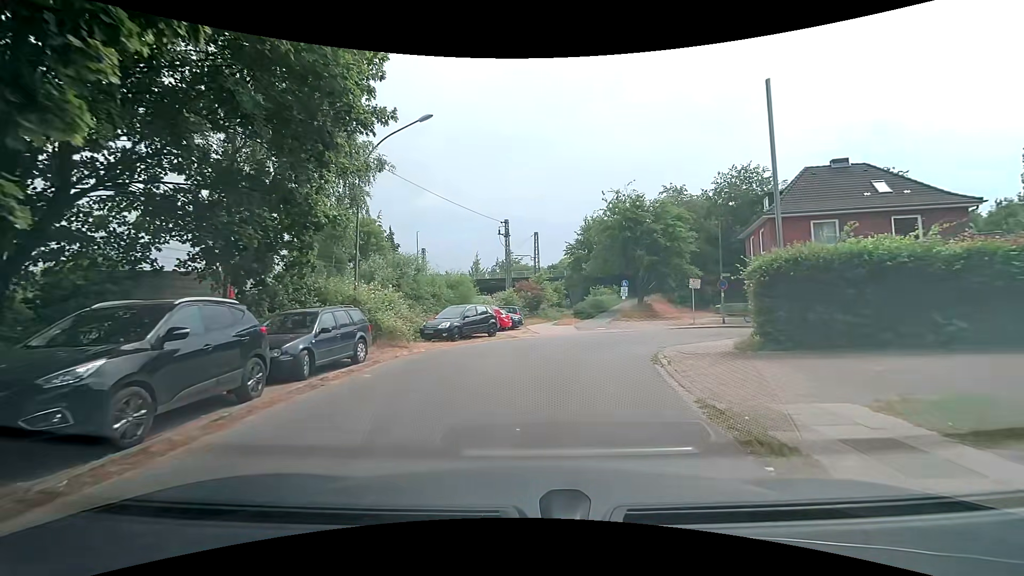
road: residential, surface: asphalt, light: Day
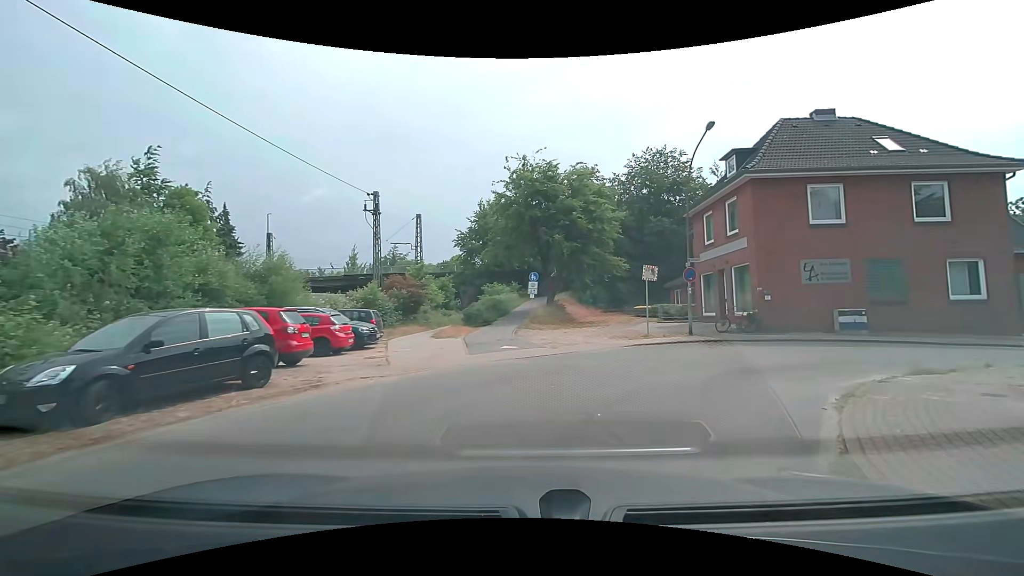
(+0.8, +12.5) m; +11°
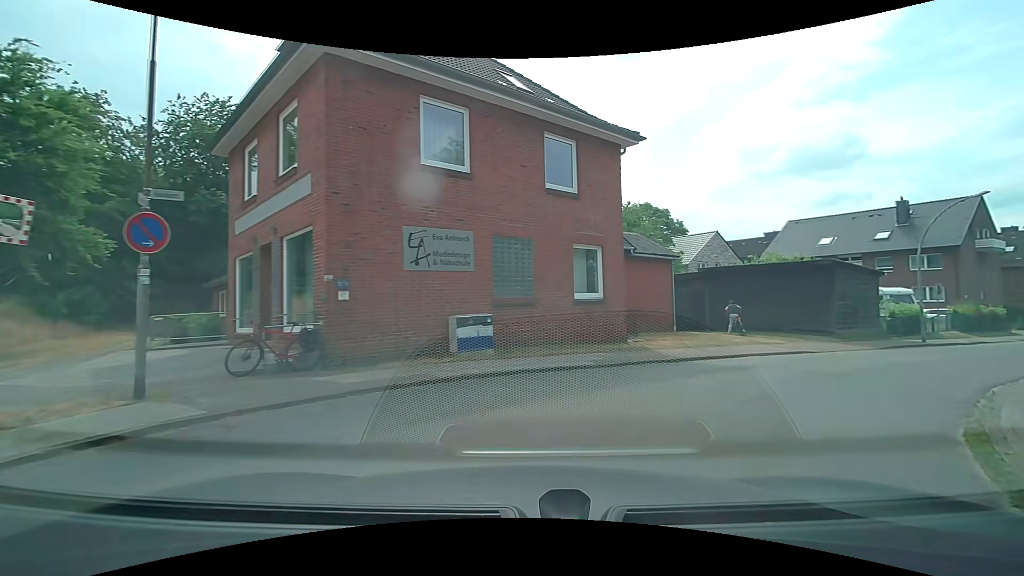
(+4.3, +11.8) m; +45°
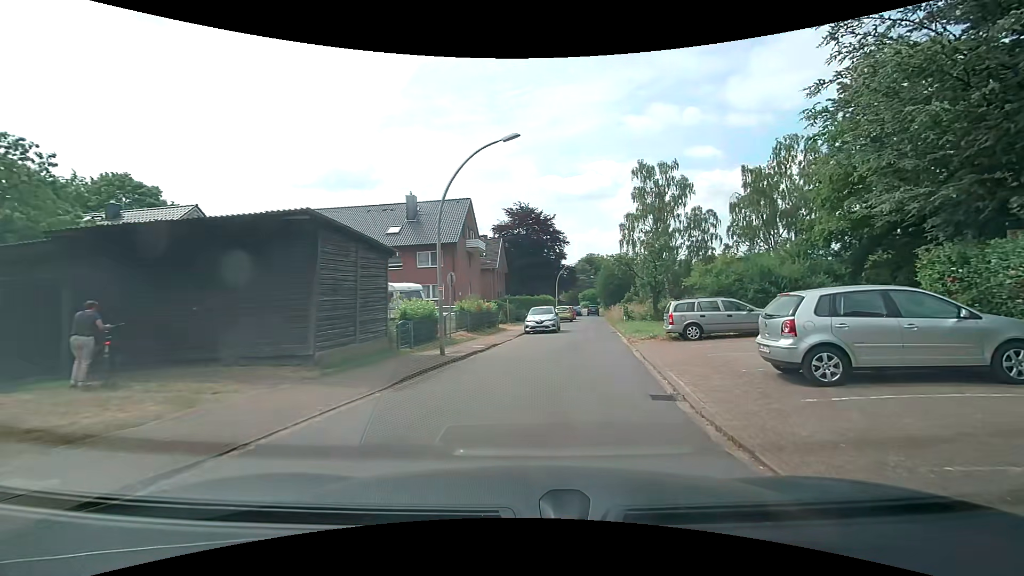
(+6.6, +12.1) m; +50°
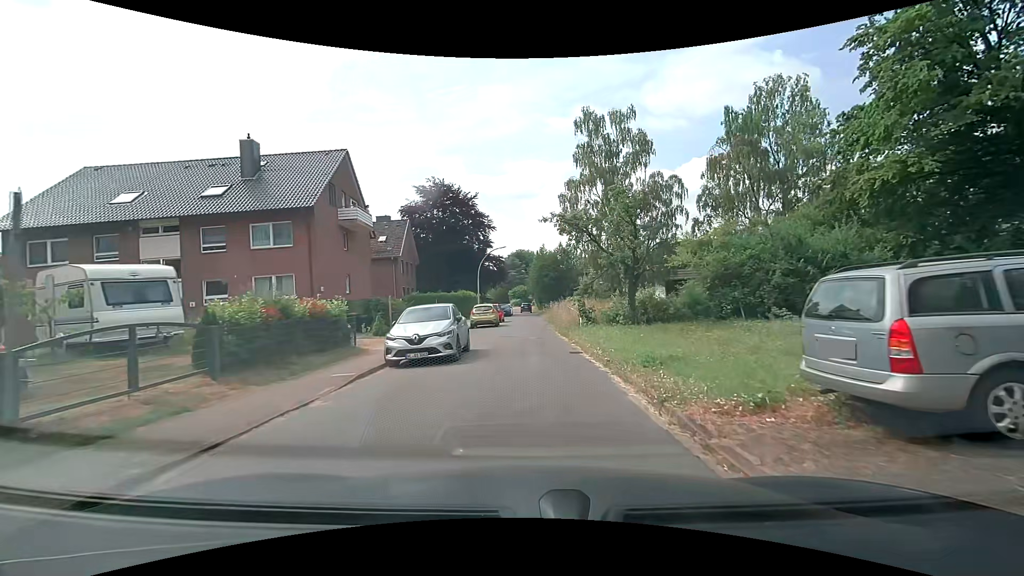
(+1.5, +14.6) m; +8°
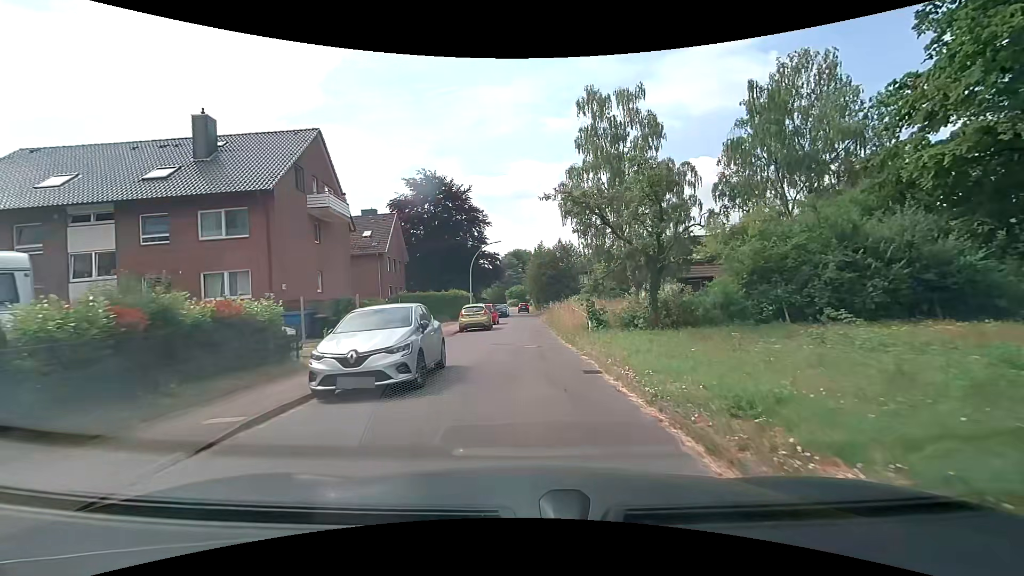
(0.0, +4.0) m; 0°
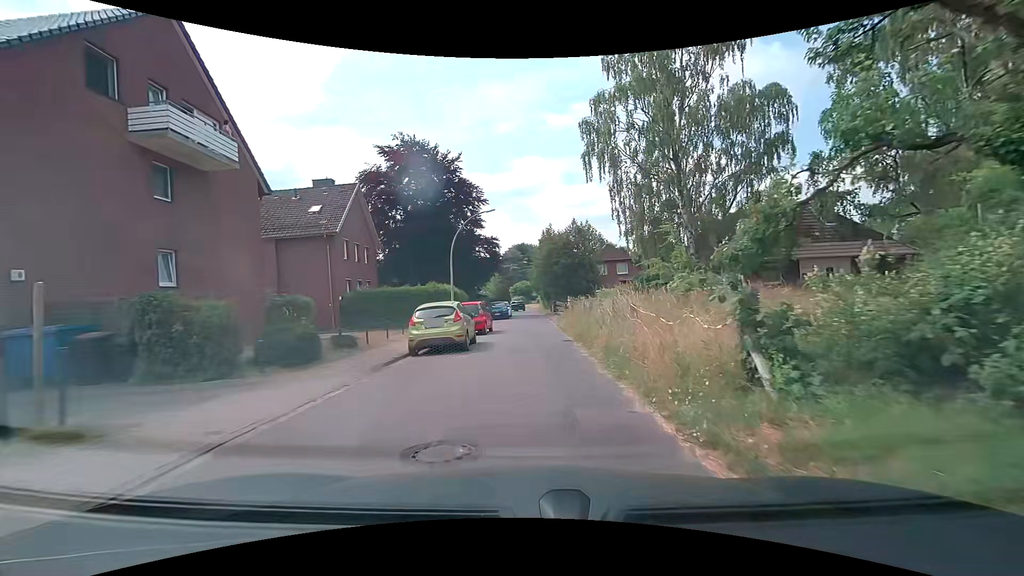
(0.0, +12.6) m; -1°
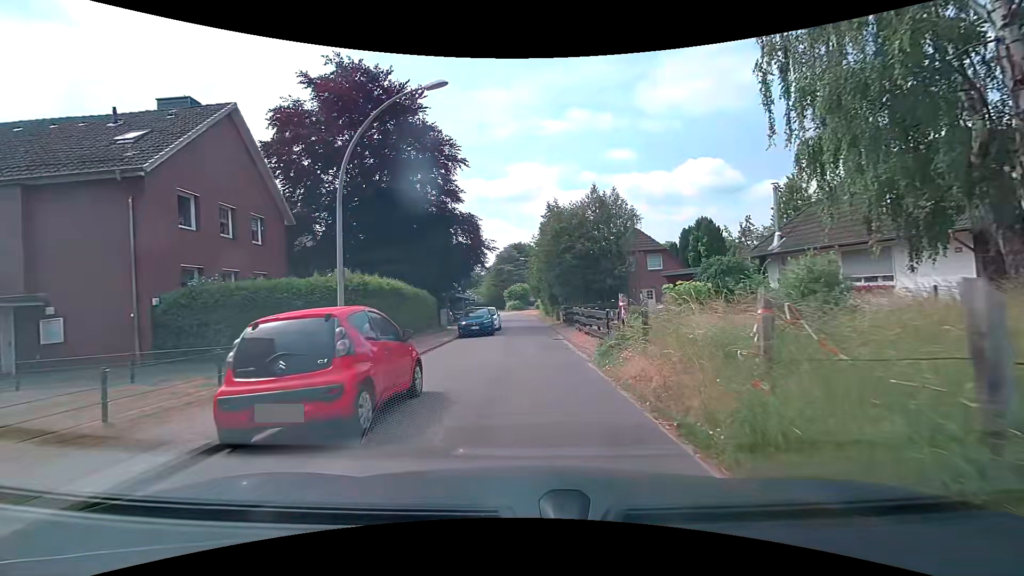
(+0.1, +16.0) m; +1°
